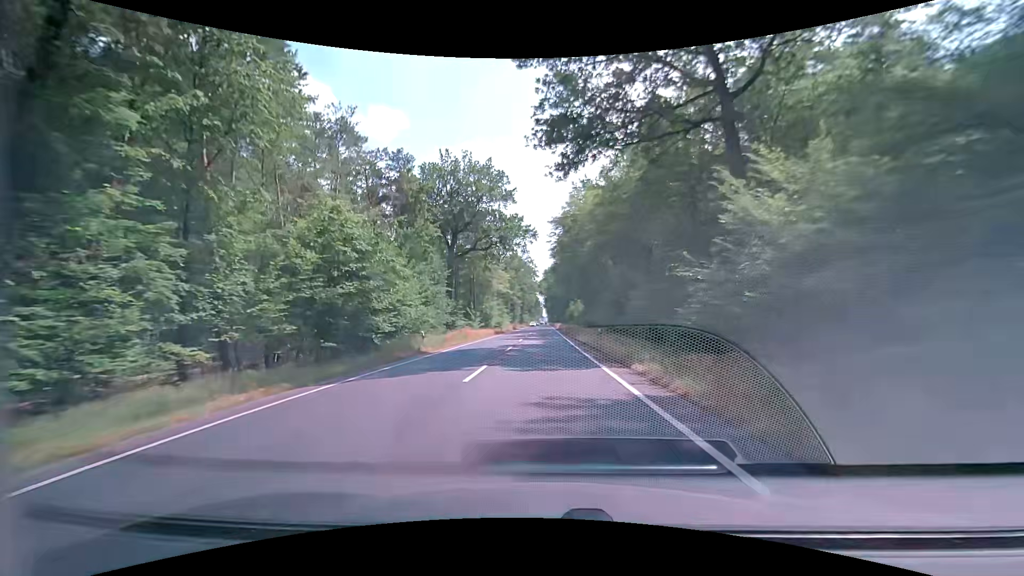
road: primary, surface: asphalt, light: Day
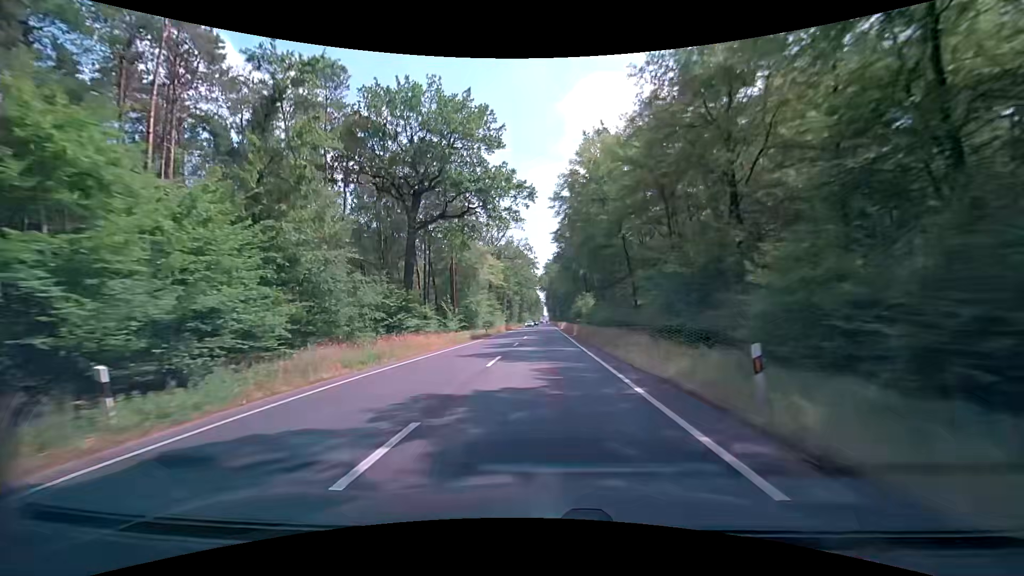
(0.0, +20.7) m; 0°
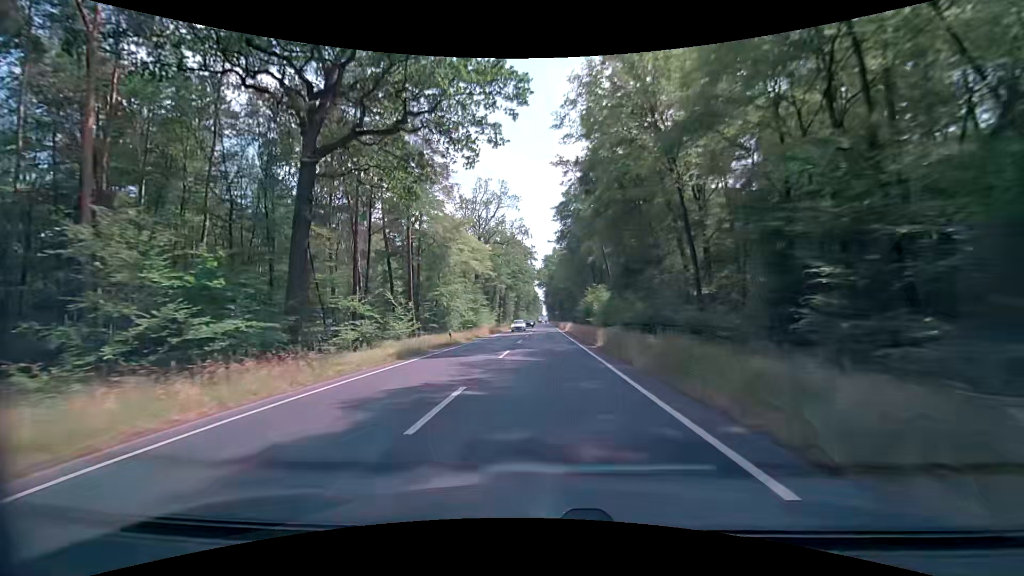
(+0.1, +20.9) m; +1°
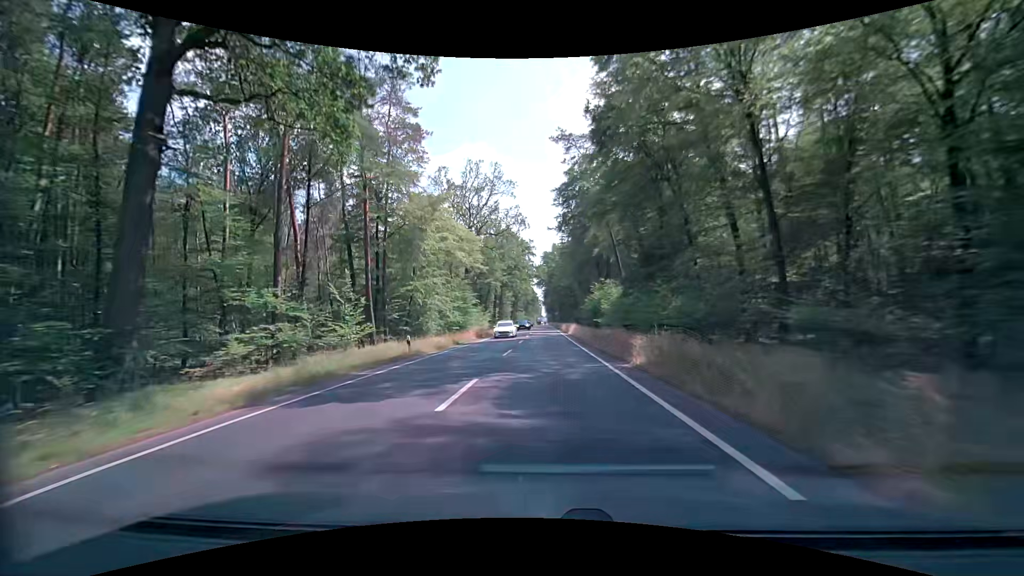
(0.0, +10.5) m; 0°
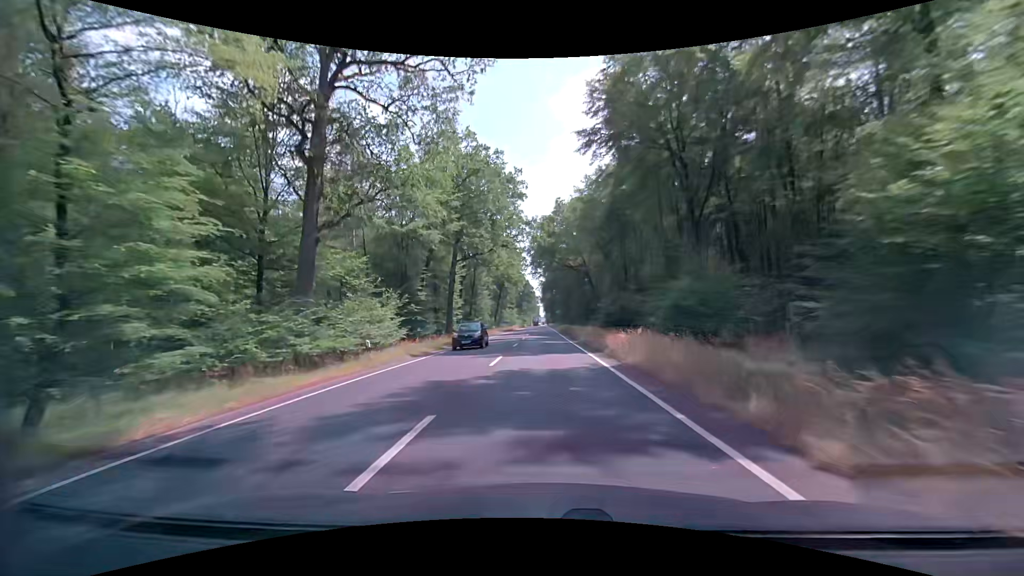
(+0.3, +52.8) m; 0°
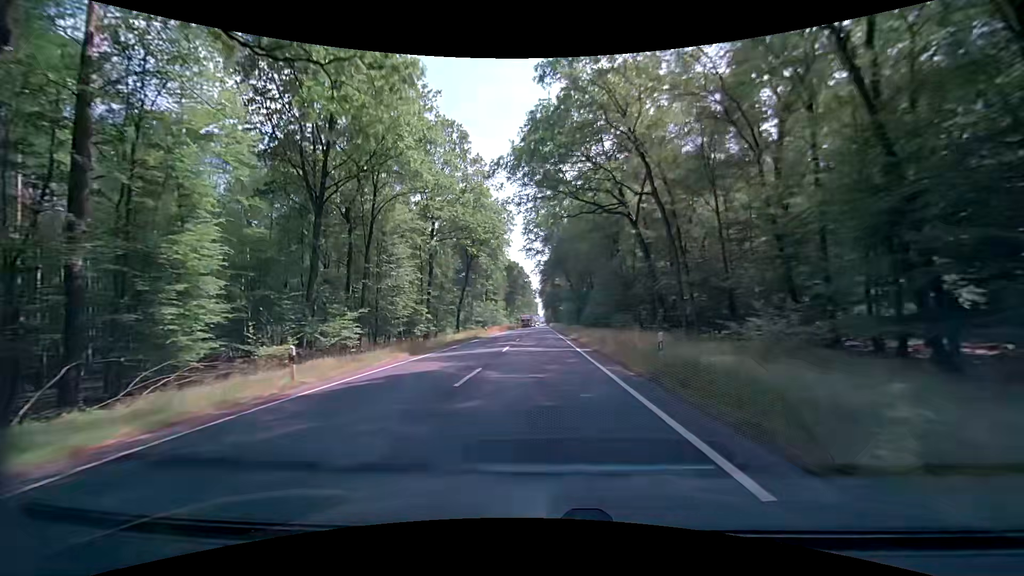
(+0.2, +53.2) m; 0°
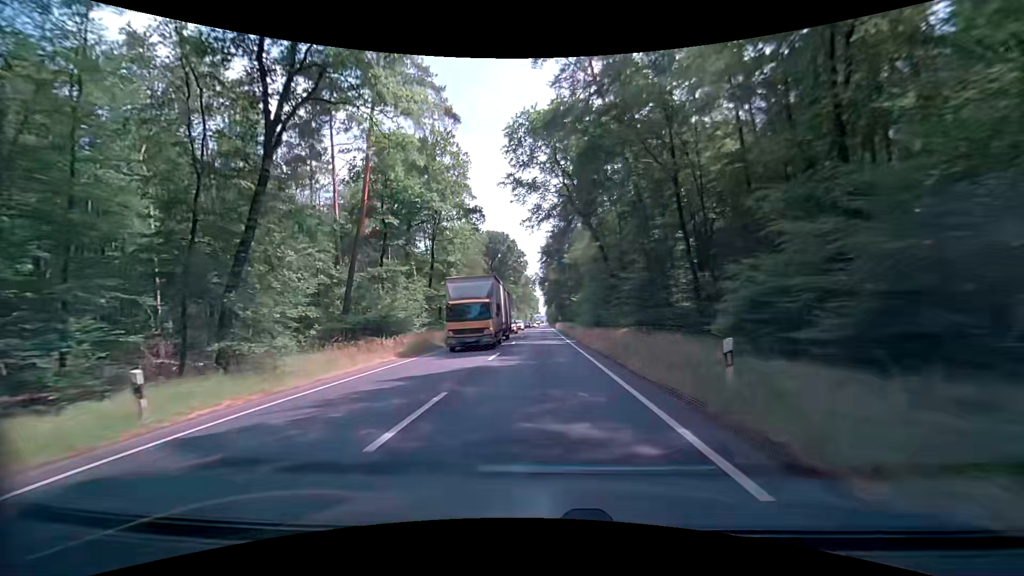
(-0.1, +53.4) m; 0°
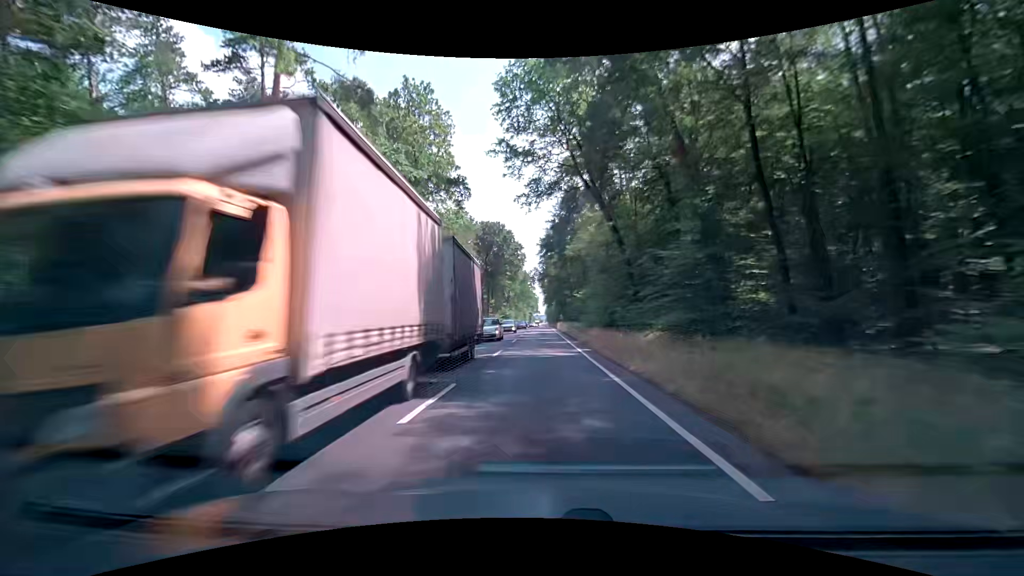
(0.0, +10.7) m; 0°
(0, +10) (0, +20) (0, +30) (0, +40) (0, +50) (0, +60) (0, +70) (0, +80) (0, +90) (0, +100) m
